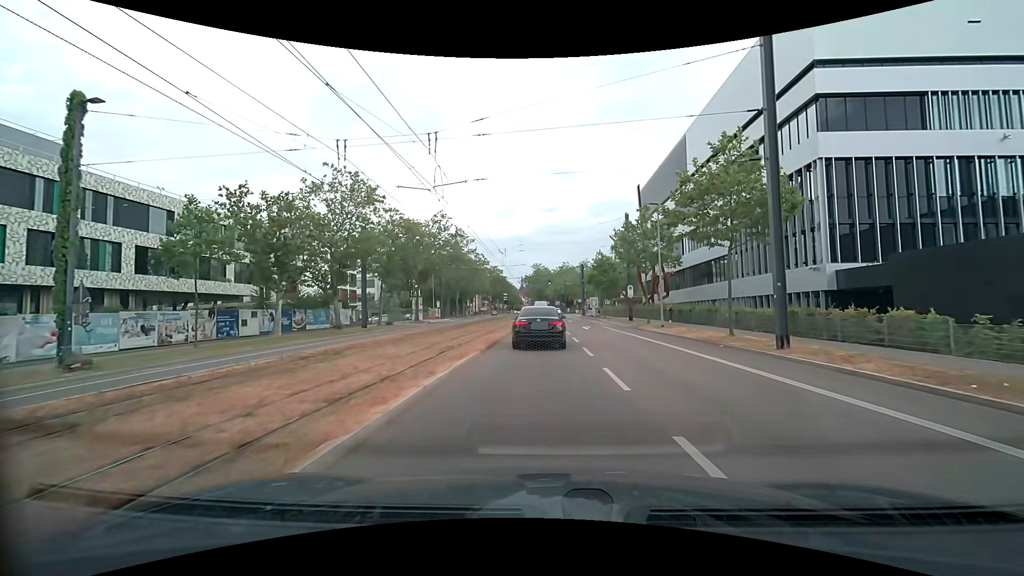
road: secondary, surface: asphalt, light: Day
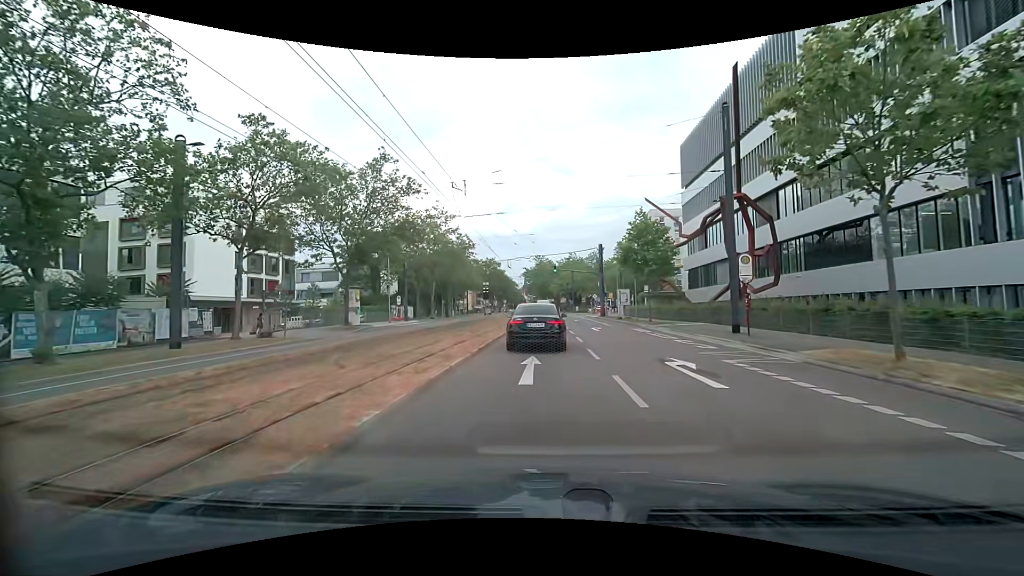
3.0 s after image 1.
(+0.1, +25.8) m; 0°
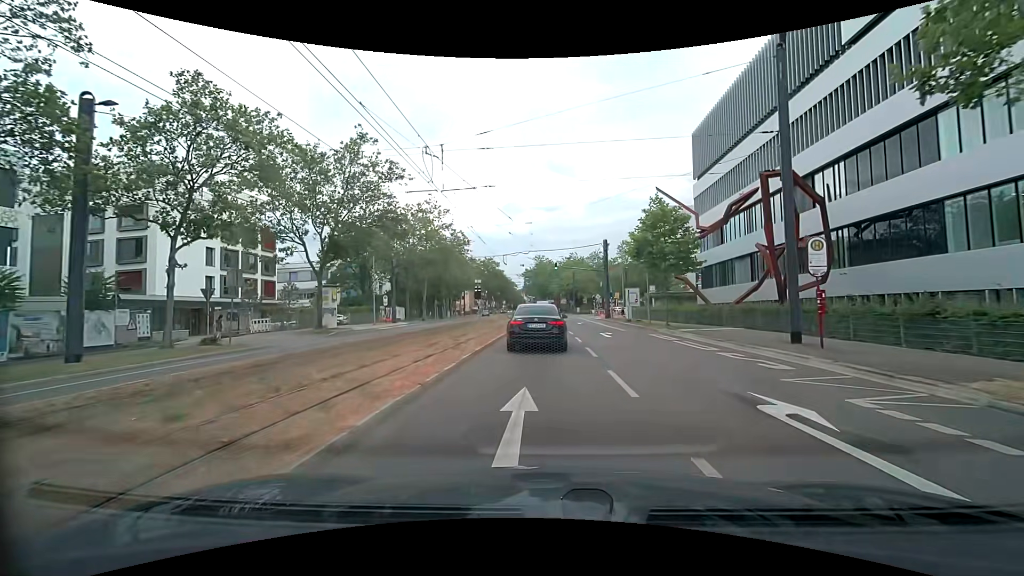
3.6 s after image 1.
(+0.1, +5.2) m; 0°
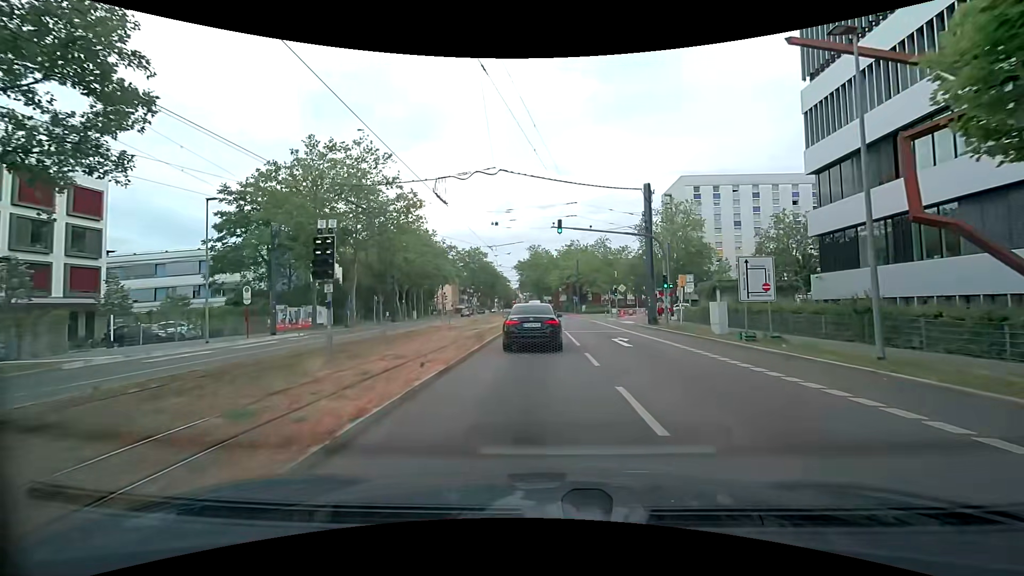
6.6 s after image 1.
(+0.4, +26.5) m; +1°
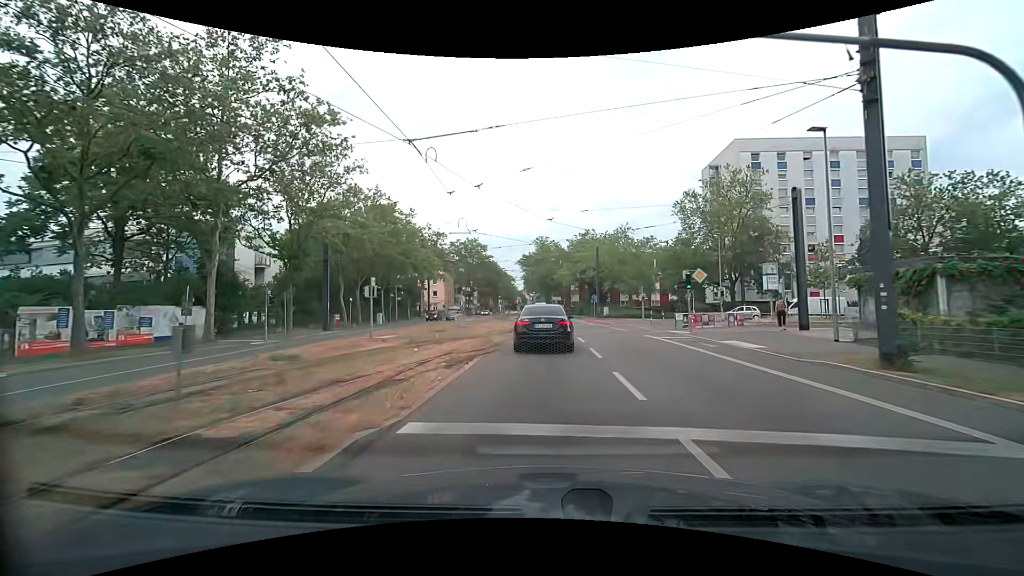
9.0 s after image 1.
(-0.3, +21.9) m; -1°
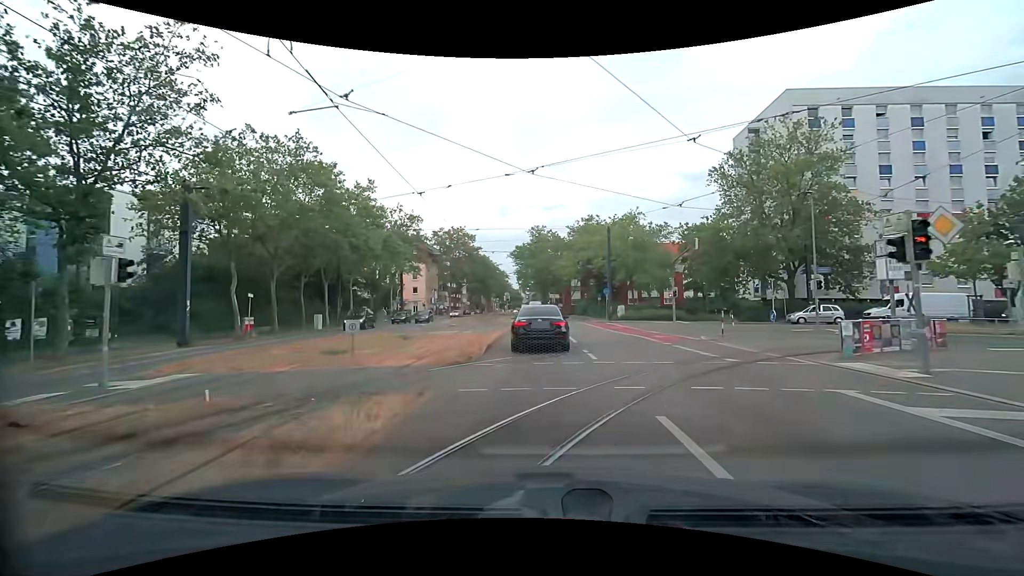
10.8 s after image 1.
(0.0, +16.3) m; 0°
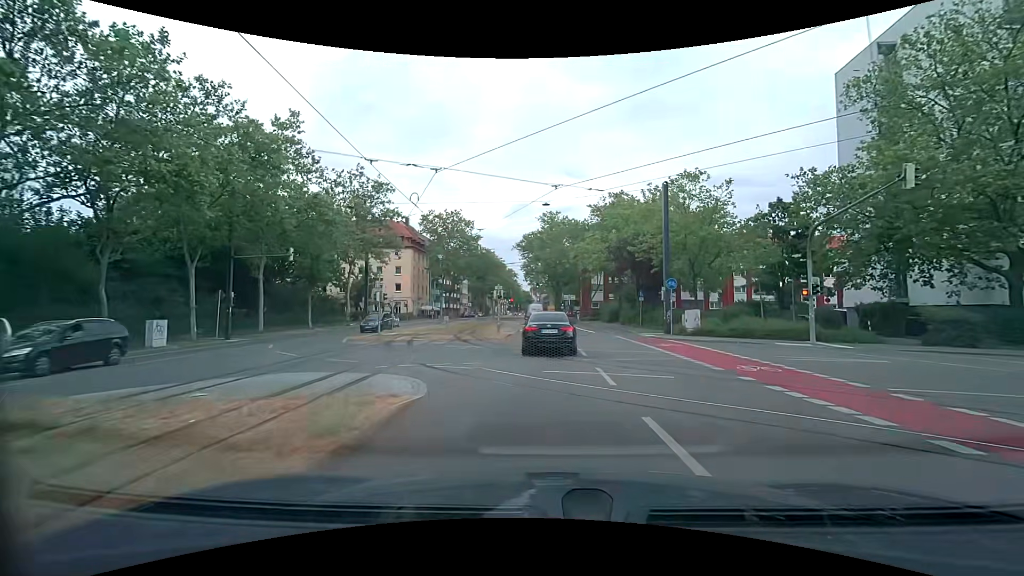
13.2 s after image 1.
(-0.1, +21.3) m; -1°
